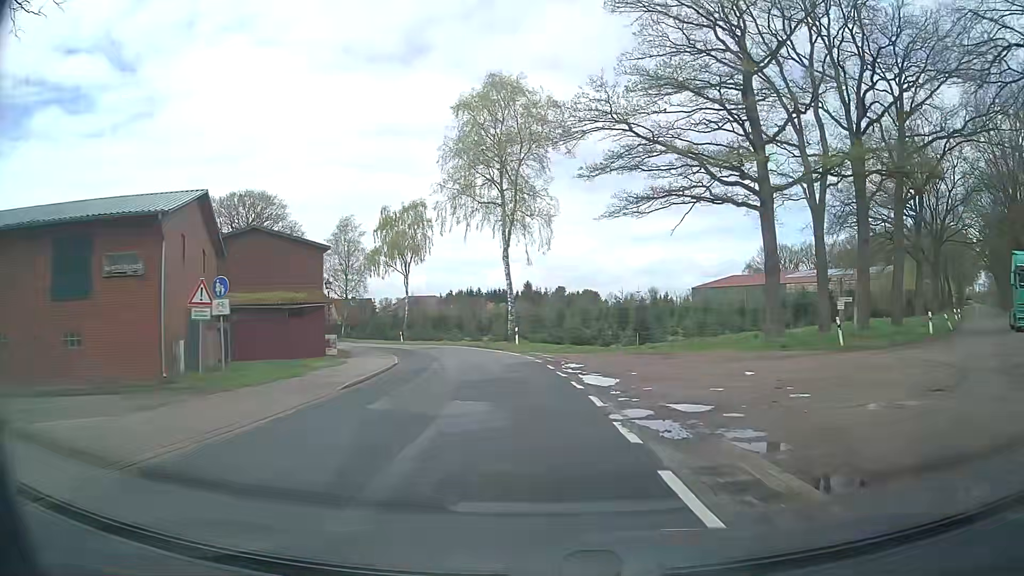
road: secondary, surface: asphalt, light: Day
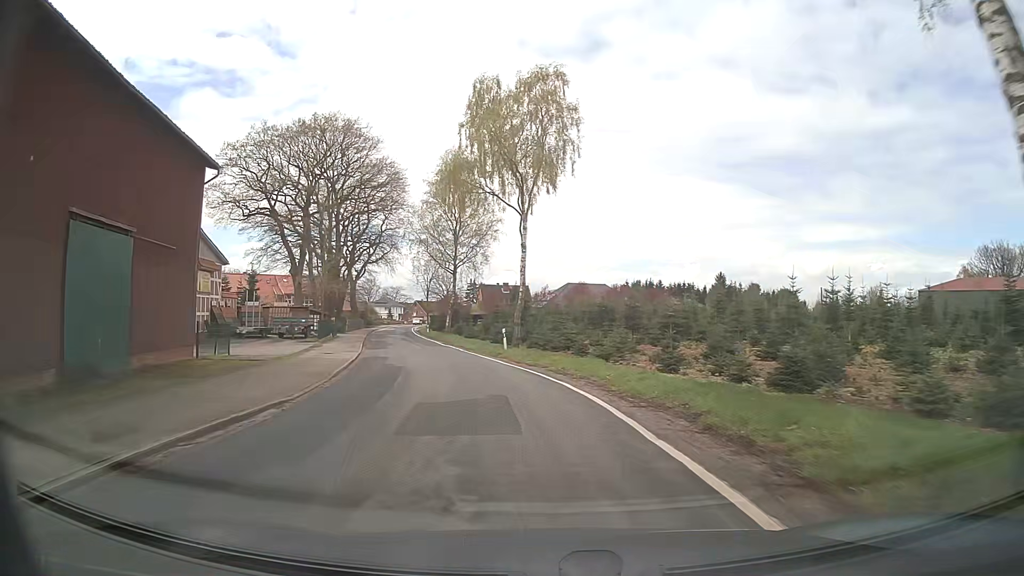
(-3.4, +37.7) m; -14°
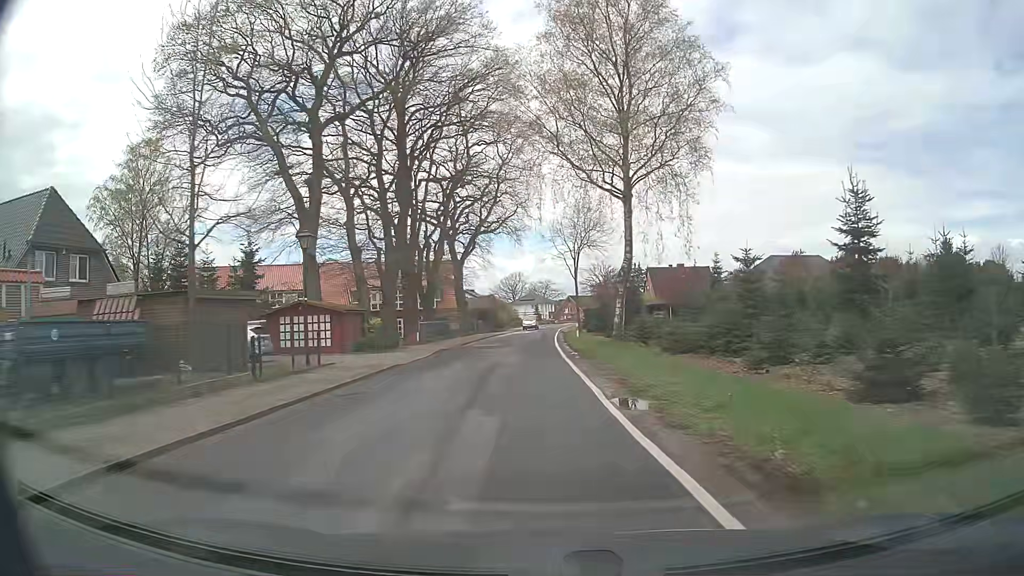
(-5.2, +37.6) m; -13°
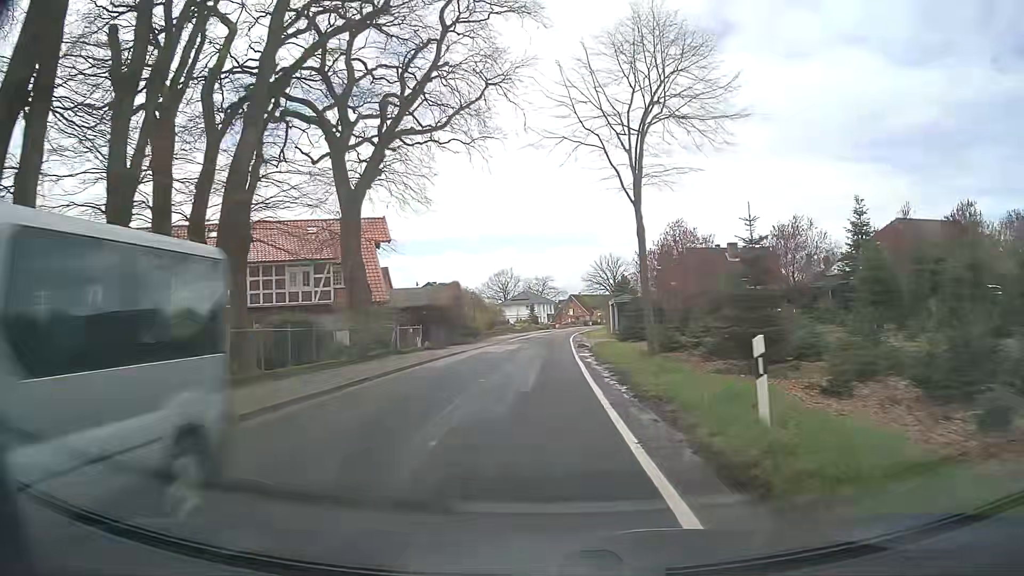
(-0.5, +38.0) m; 0°
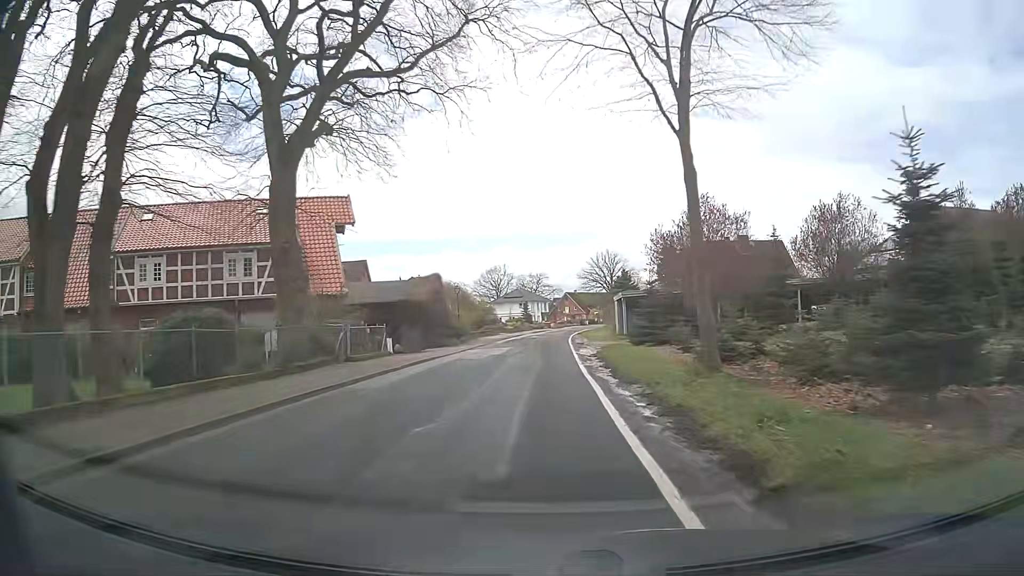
(-0.1, +7.6) m; +1°
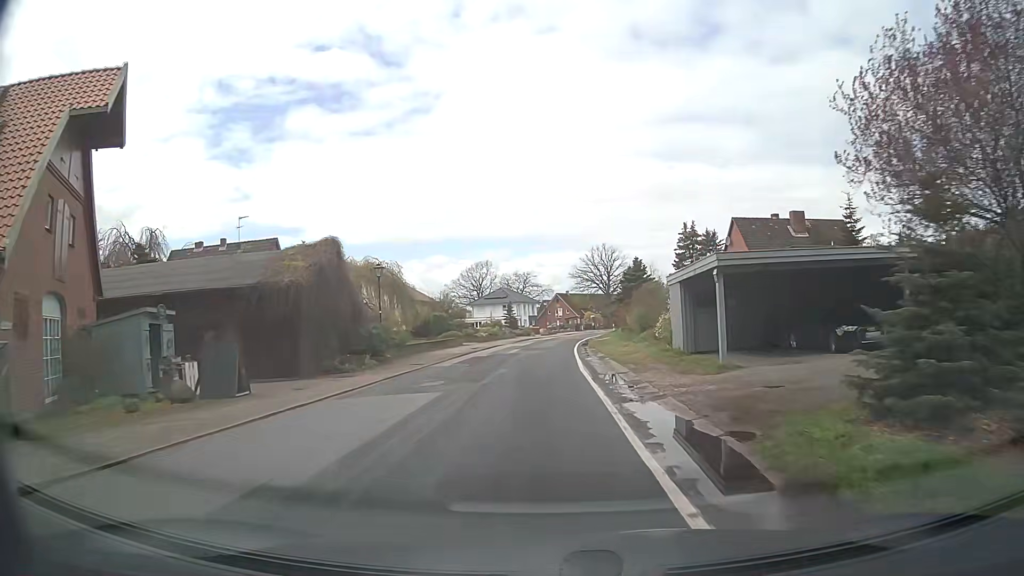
(-0.1, +22.8) m; -1°
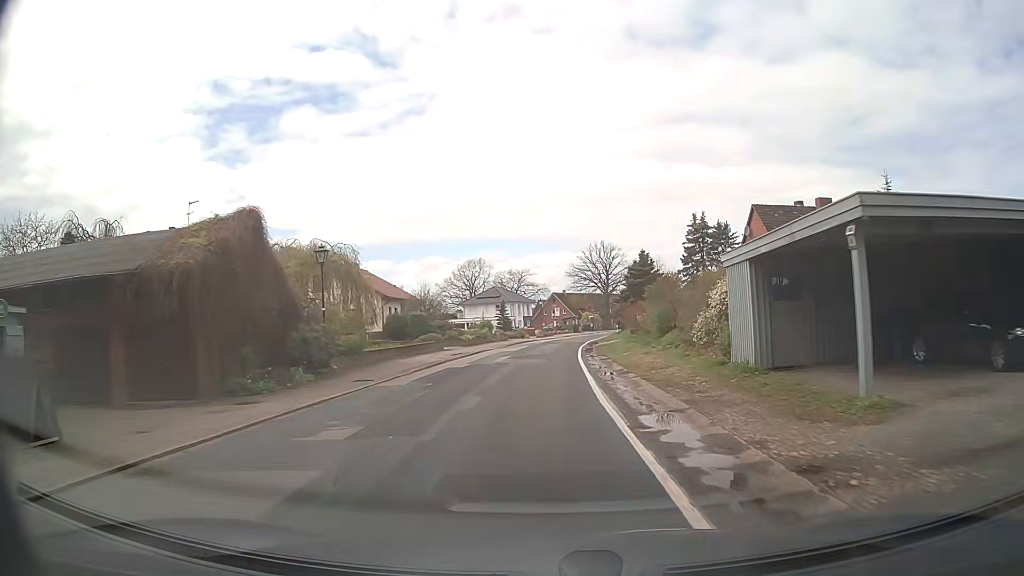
(+0.1, +7.6) m; 0°
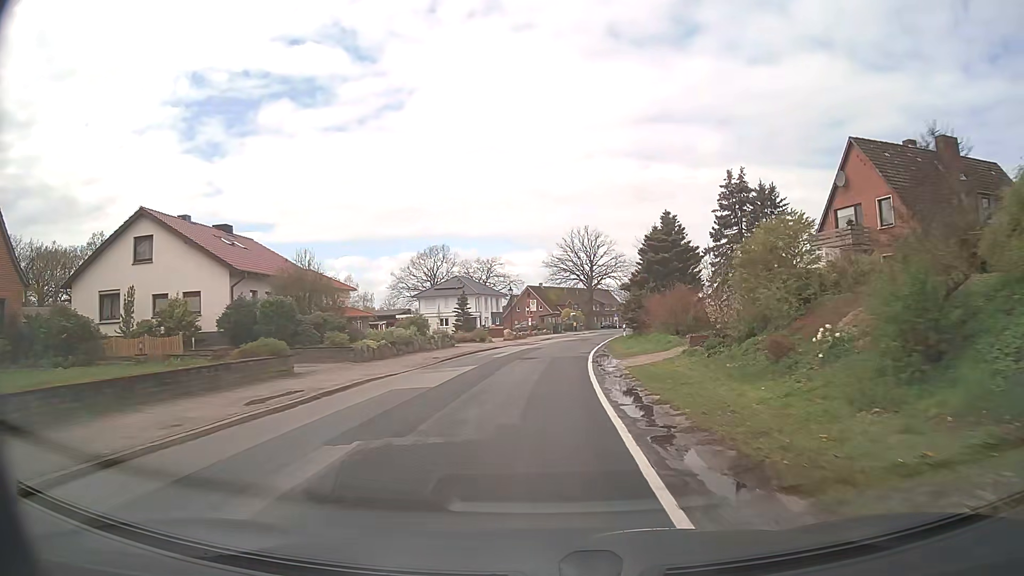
(+0.6, +22.7) m; +2°
(0, +10) (+1, +20) (+2, +30) (+3, +40) (+4, +50) (+6, +60) (+7, +70) (+9, +79) (+11, +89) (+13, +99) m
